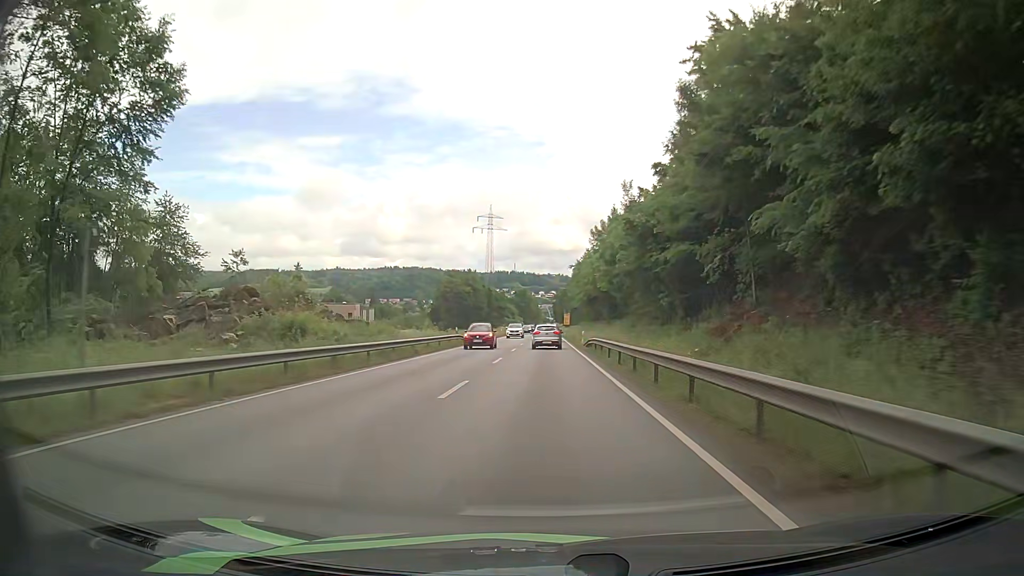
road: primary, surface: asphalt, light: Day
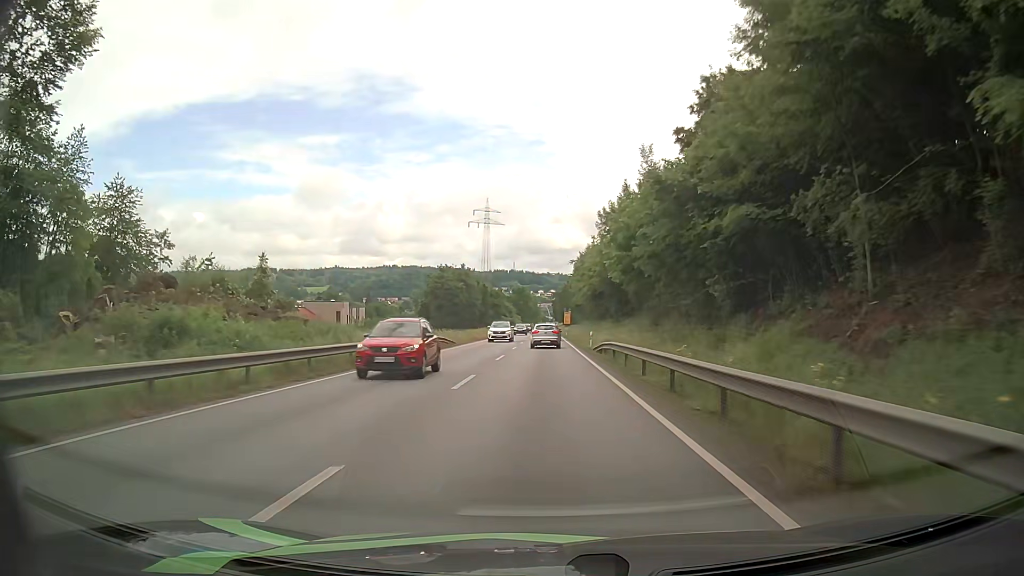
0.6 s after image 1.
(+0.1, +10.3) m; 0°
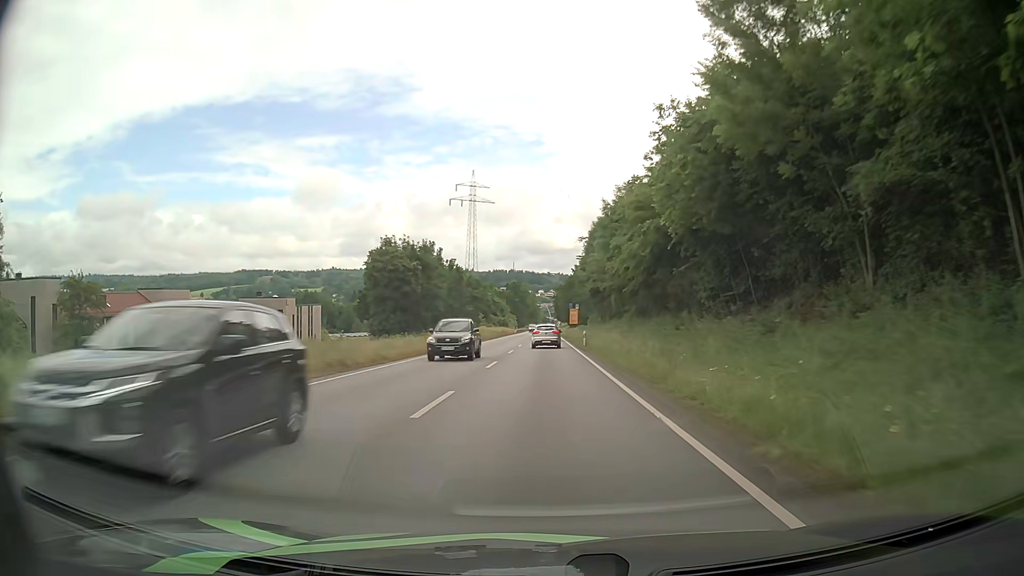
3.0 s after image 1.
(+0.1, +40.6) m; 0°
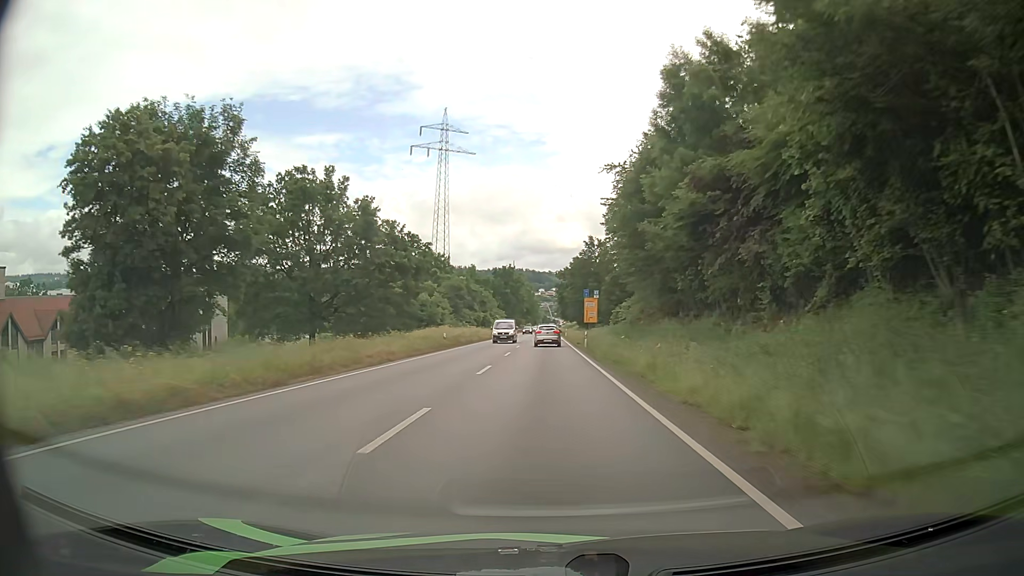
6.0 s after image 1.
(-0.1, +51.0) m; 0°
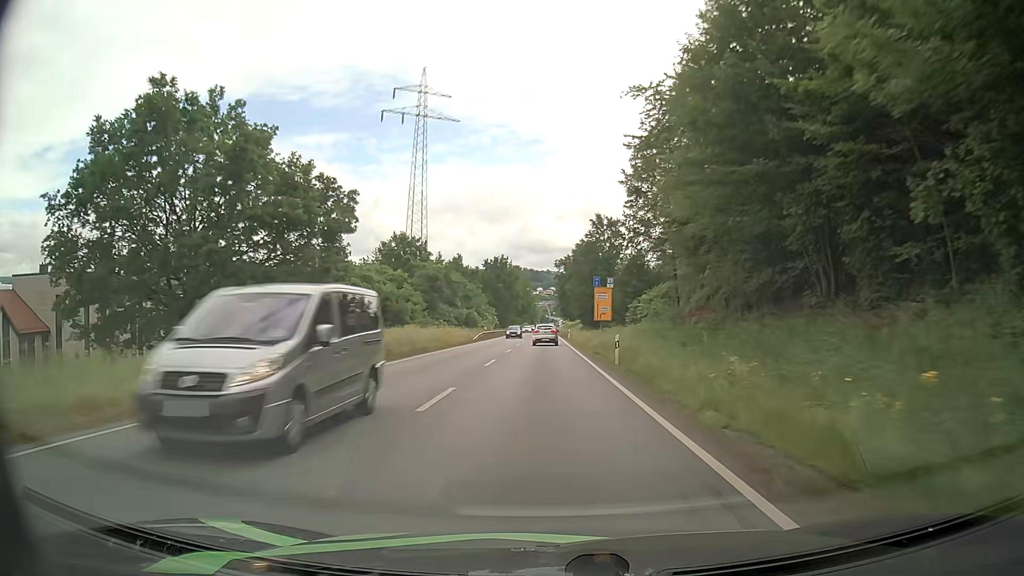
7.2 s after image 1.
(0.0, +20.7) m; 0°
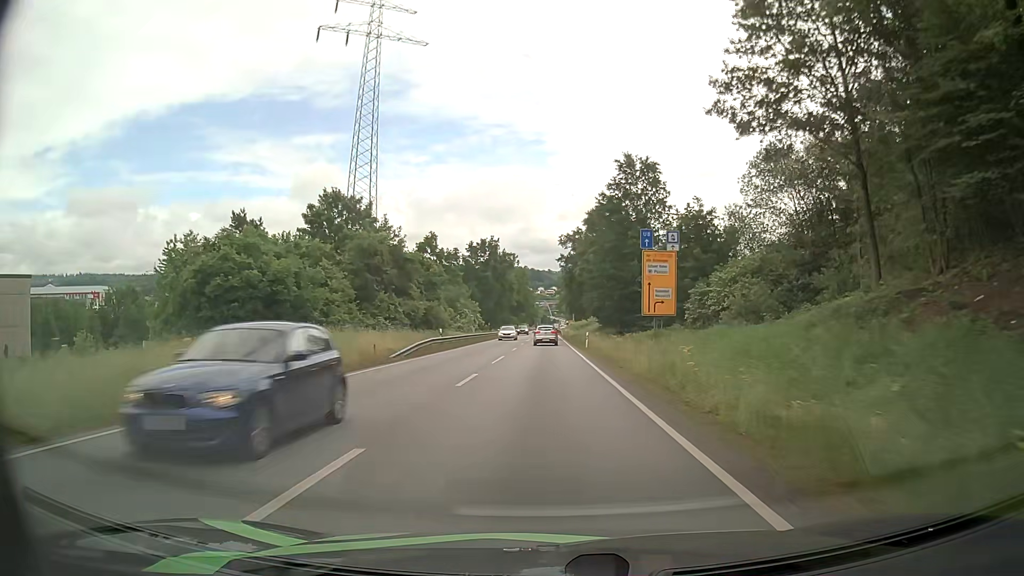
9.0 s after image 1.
(-0.1, +31.2) m; 0°
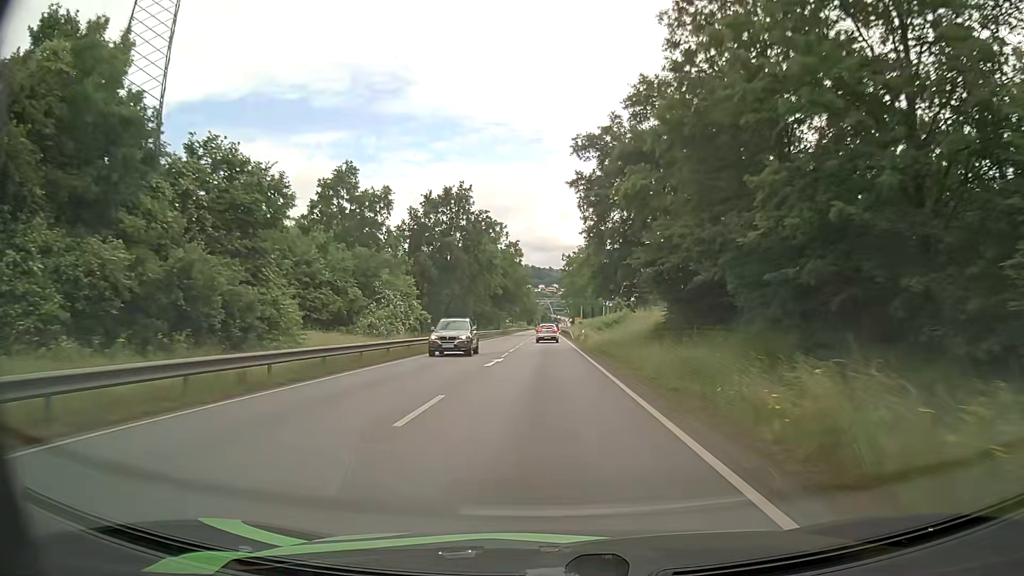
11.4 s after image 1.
(-0.3, +42.4) m; 0°
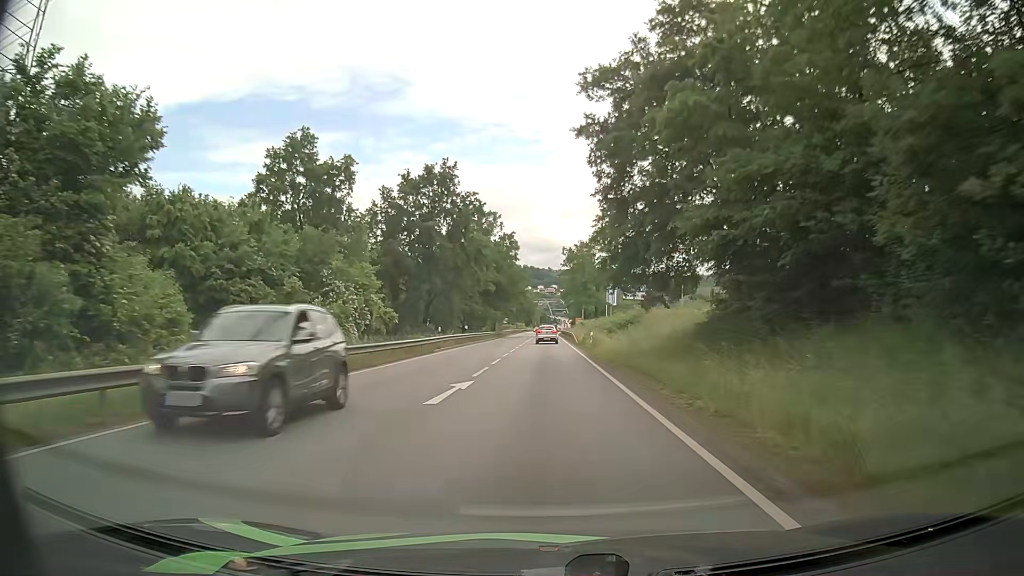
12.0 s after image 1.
(0.0, +10.7) m; 0°
(0, +10) (0, +20) (0, +30) (0, +40) (0, +50) (0, +60) (0, +70) (0, +80) (0, +90) (0, +100) m
